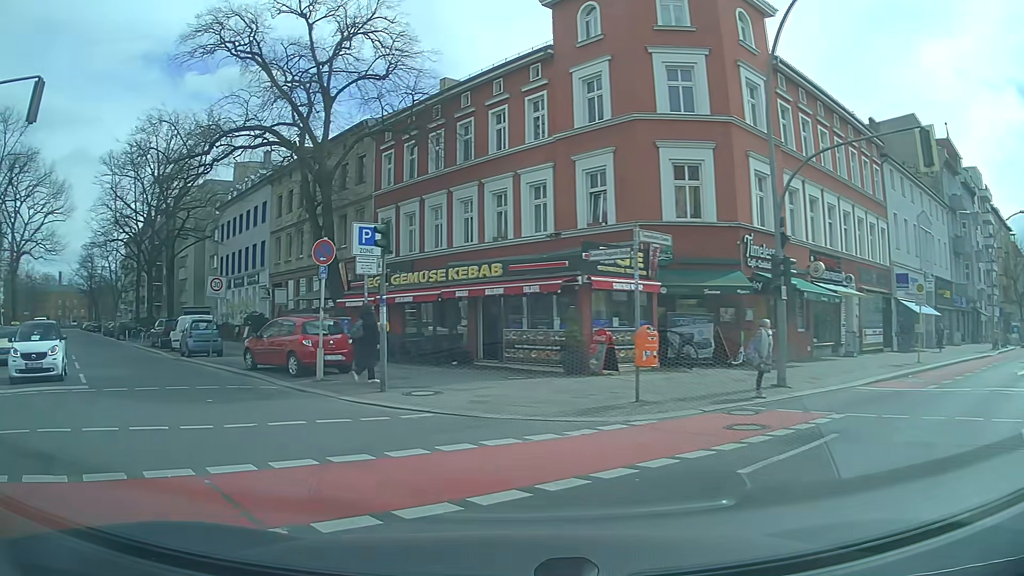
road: residential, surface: asphalt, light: Day
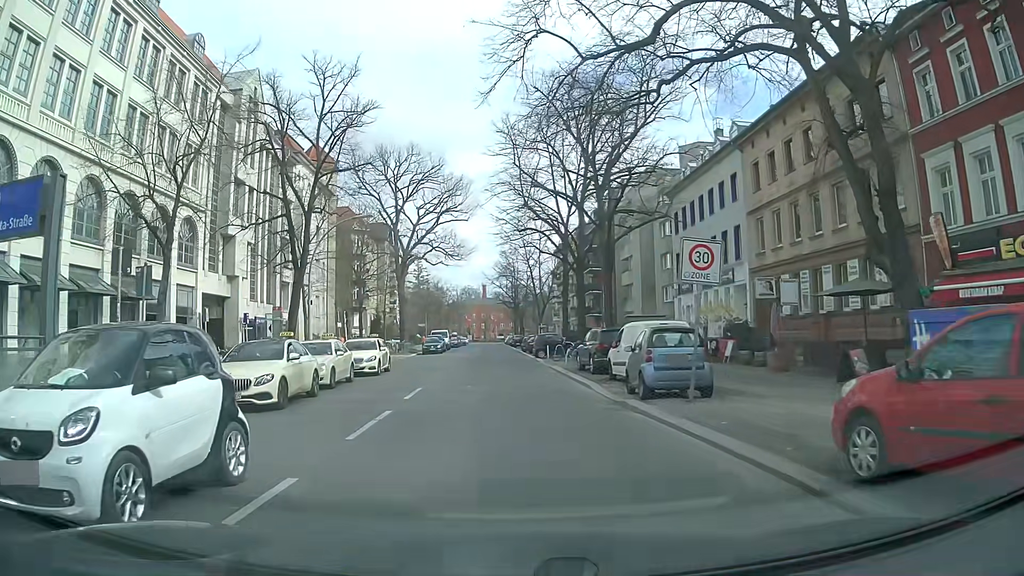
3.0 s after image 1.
(-5.8, +12.5) m; -39°
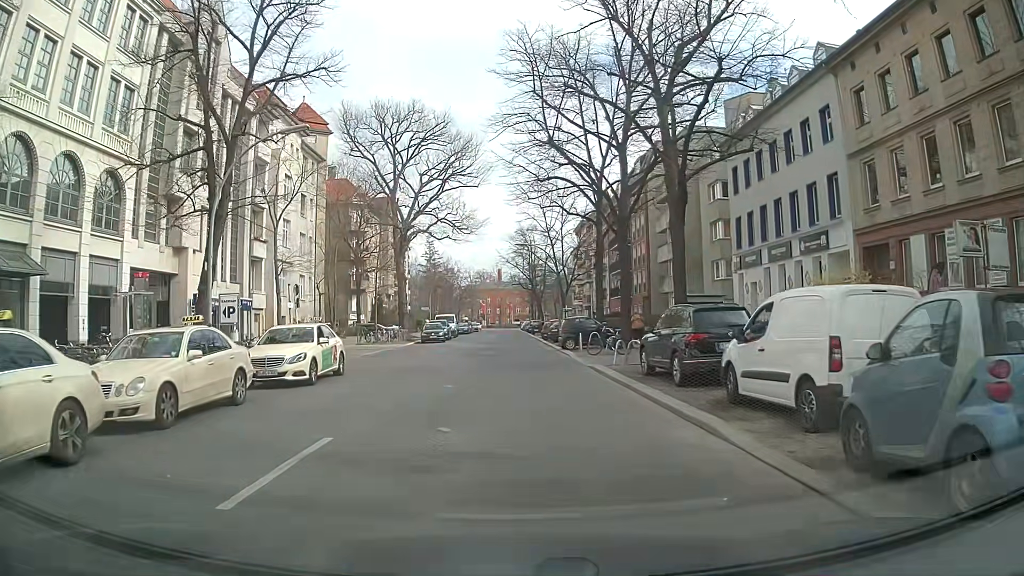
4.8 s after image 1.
(-0.2, +10.7) m; 0°
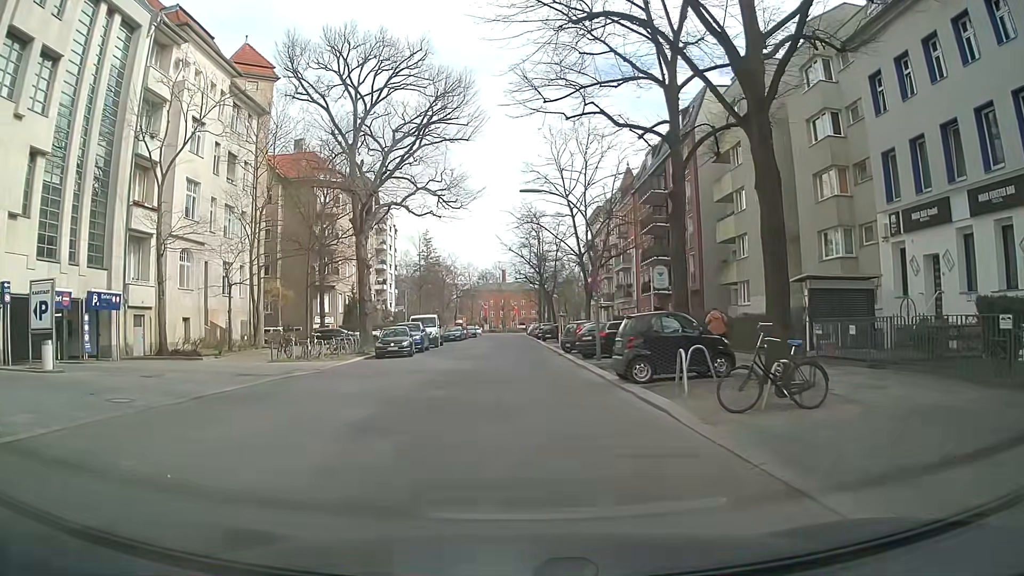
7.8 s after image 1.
(-0.5, +17.5) m; -3°
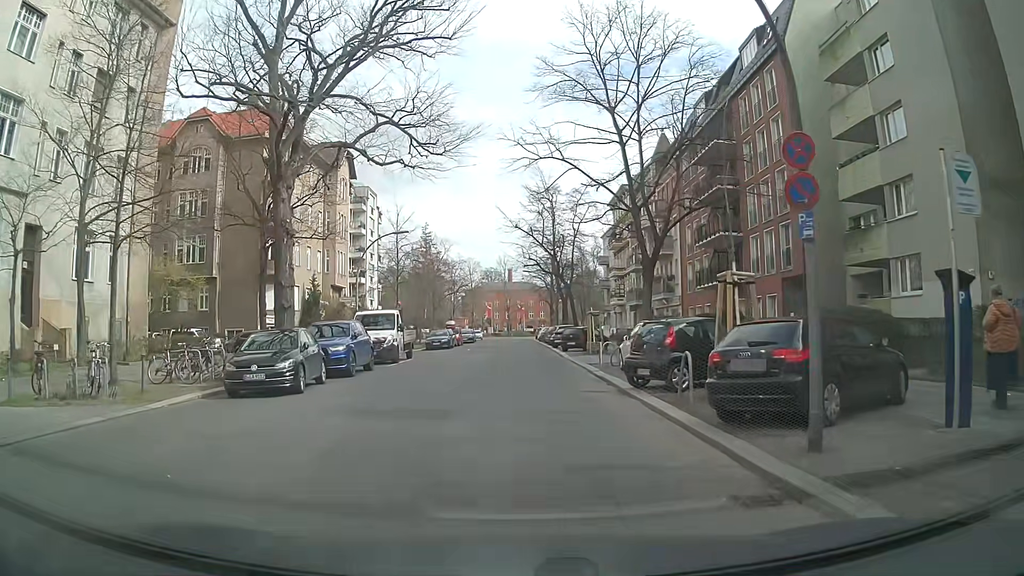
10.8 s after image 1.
(+0.2, +17.6) m; 0°
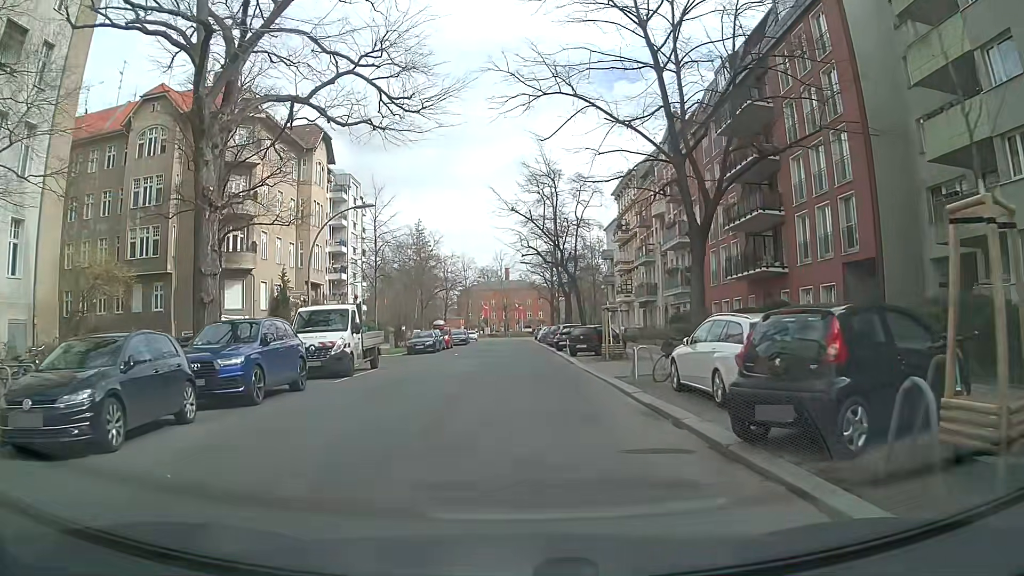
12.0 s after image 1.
(+0.1, +7.5) m; +1°
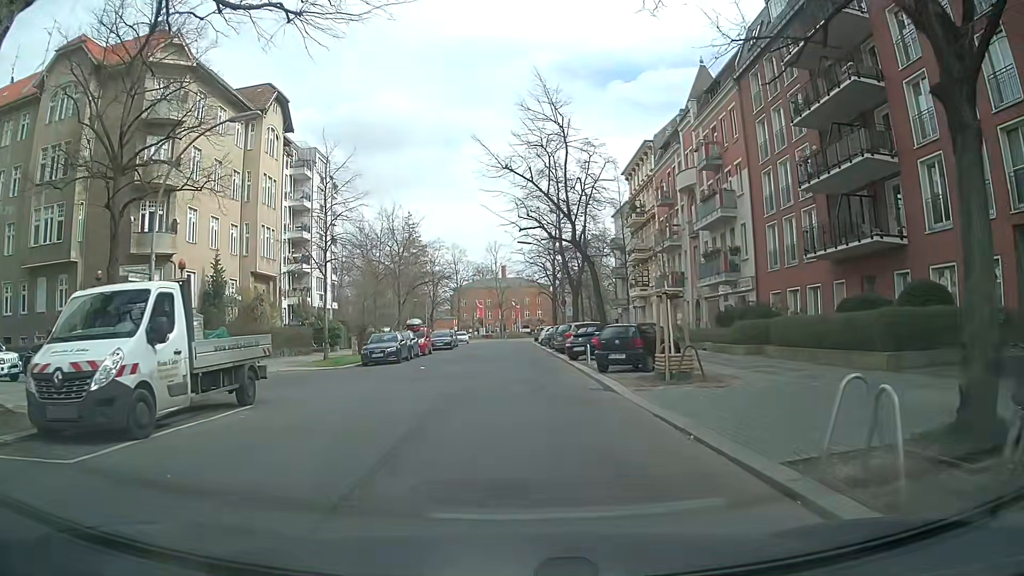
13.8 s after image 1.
(+0.1, +11.9) m; +2°
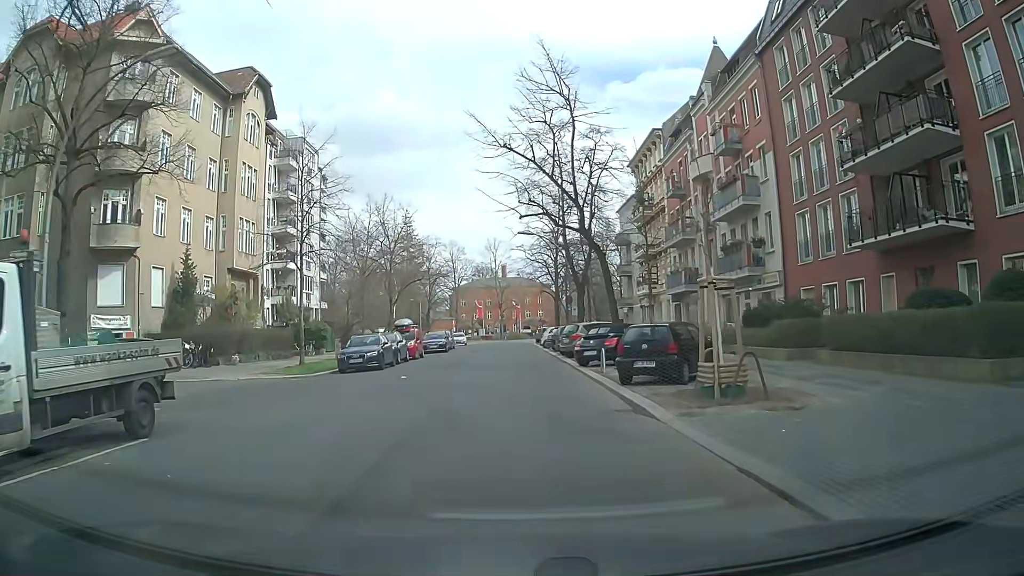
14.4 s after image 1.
(-0.1, +4.1) m; 0°
(0, +10) (-1, +20) (-1, +30) (-1, +40) (-2, +50) (-2, +60) (-3, +70) (-3, +80) (-1, +89) (+7, +96) m
